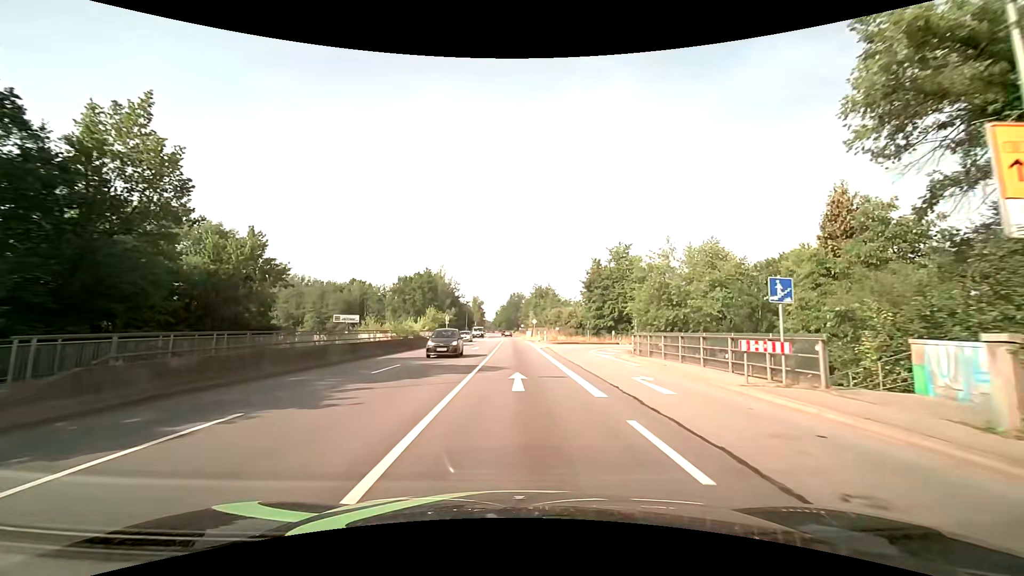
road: primary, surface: asphalt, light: Day
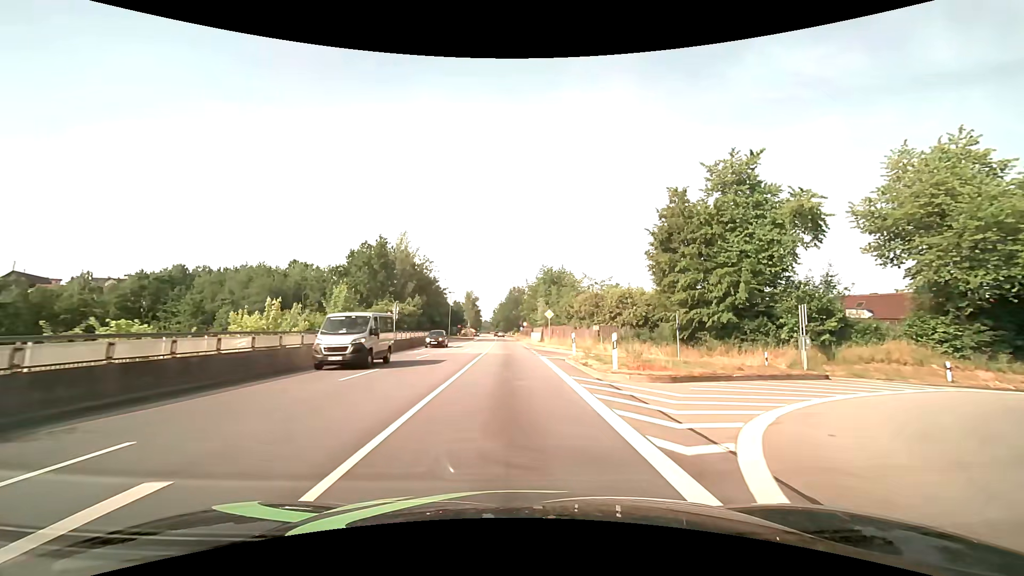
(+0.6, +37.8) m; +1°
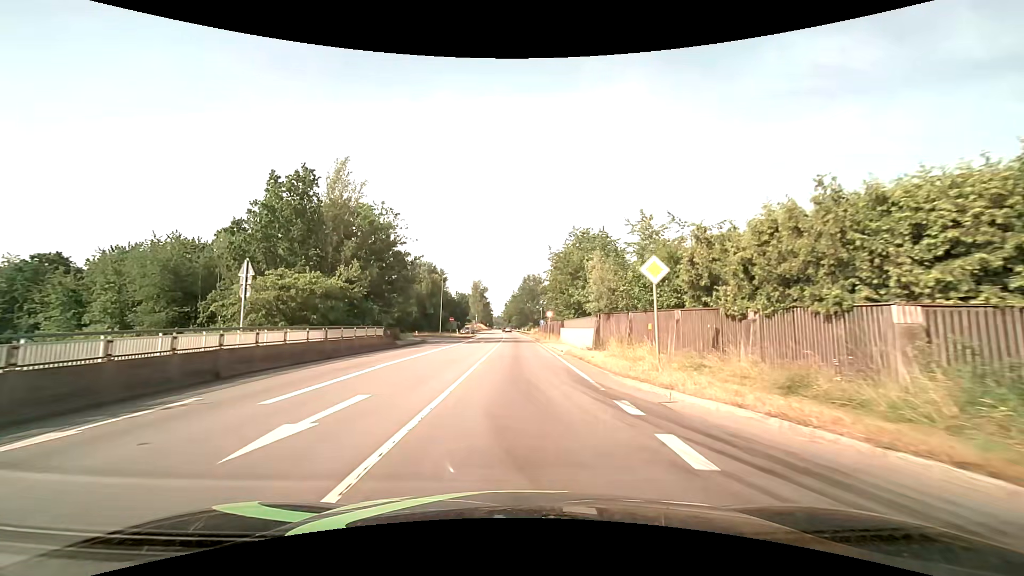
(-0.4, +30.5) m; -1°
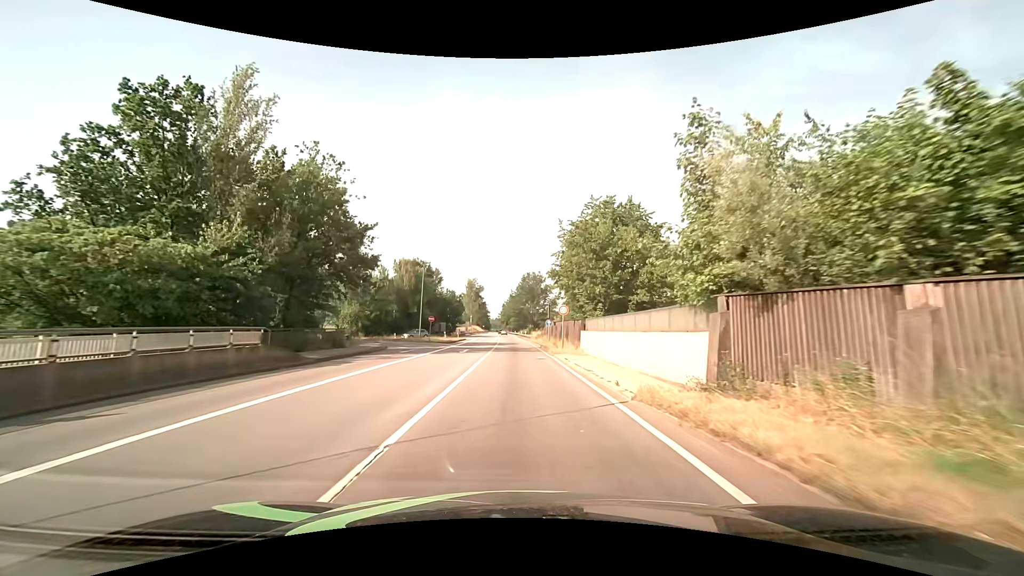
(0.0, +15.3) m; 0°
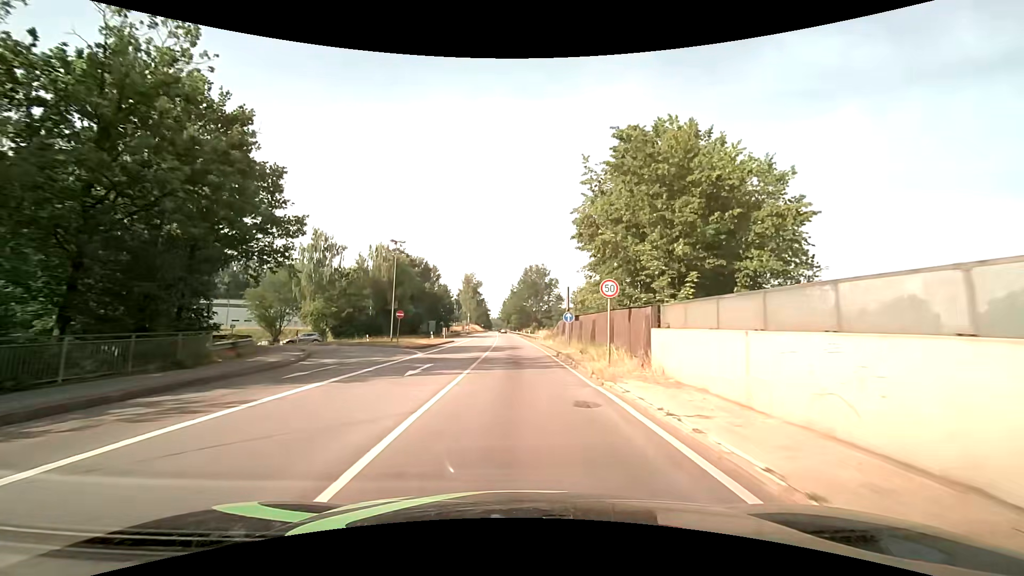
(0.0, +15.3) m; 0°
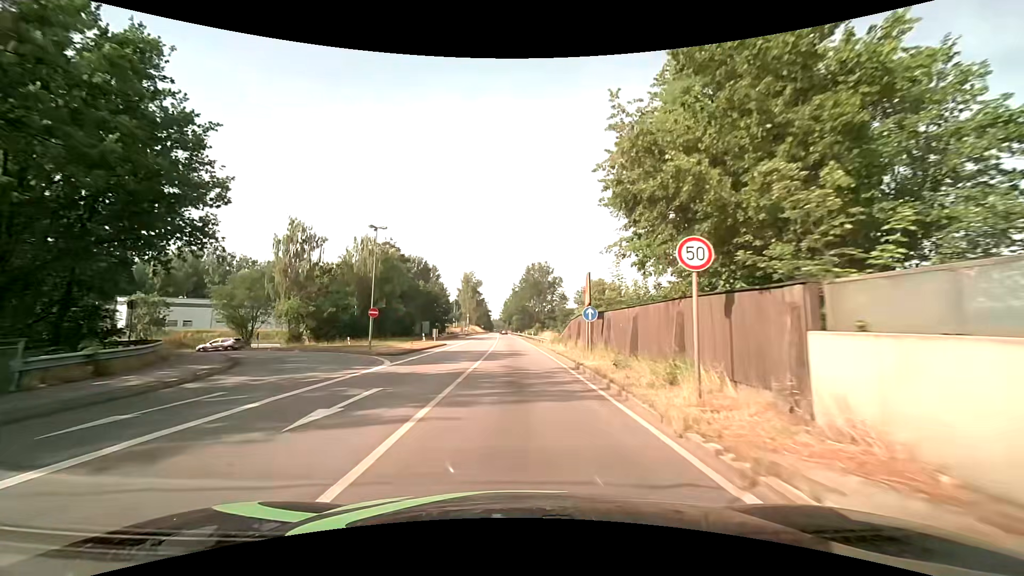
(0.0, +7.6) m; 0°
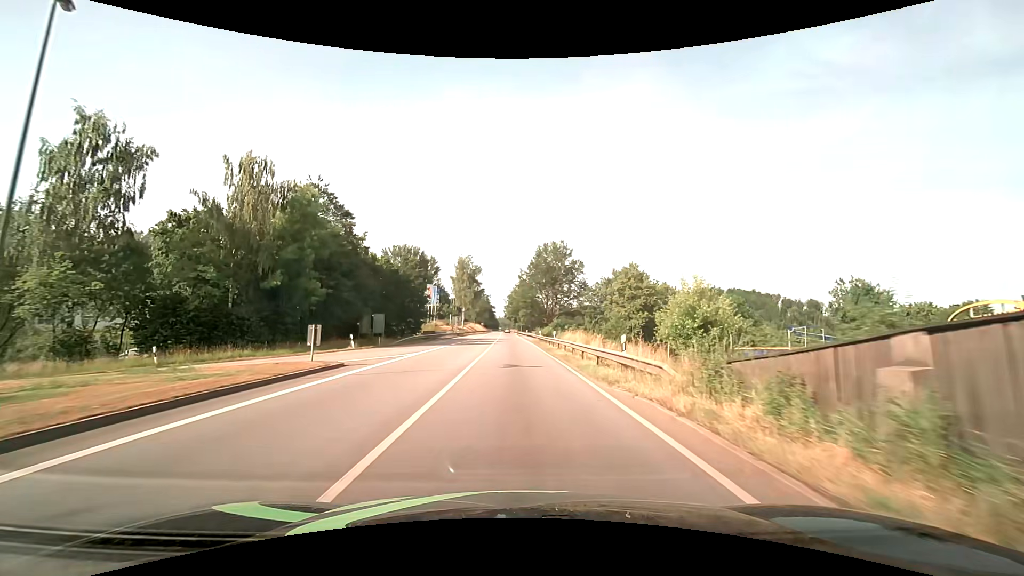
(-0.2, +30.5) m; 0°
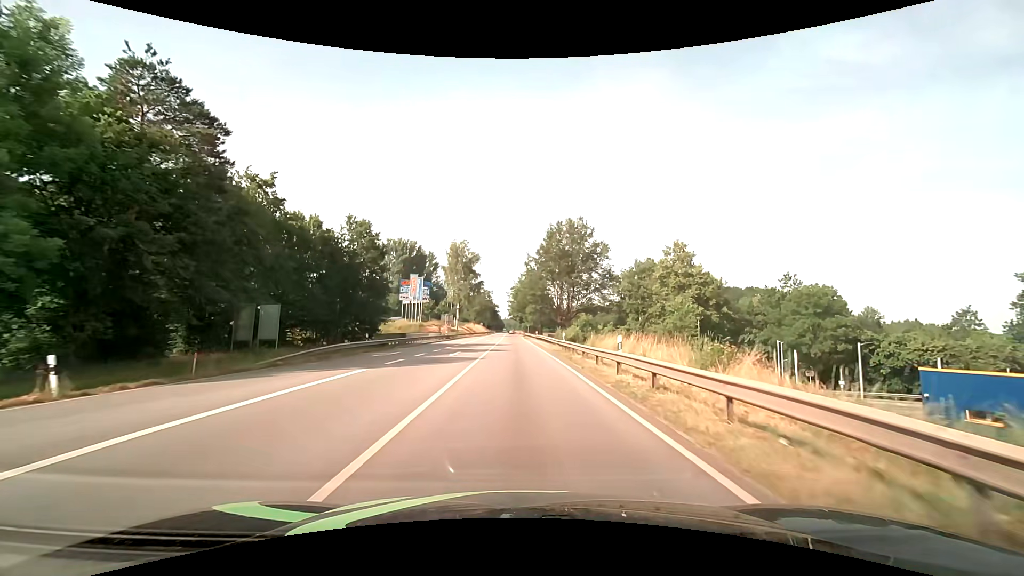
(-0.3, +22.9) m; -1°
(0, +10) (0, +20) (0, +30) (0, +40) (0, +50) (0, +60) (-1, +70) (-1, +80) (-1, +90) (-1, +100) m
